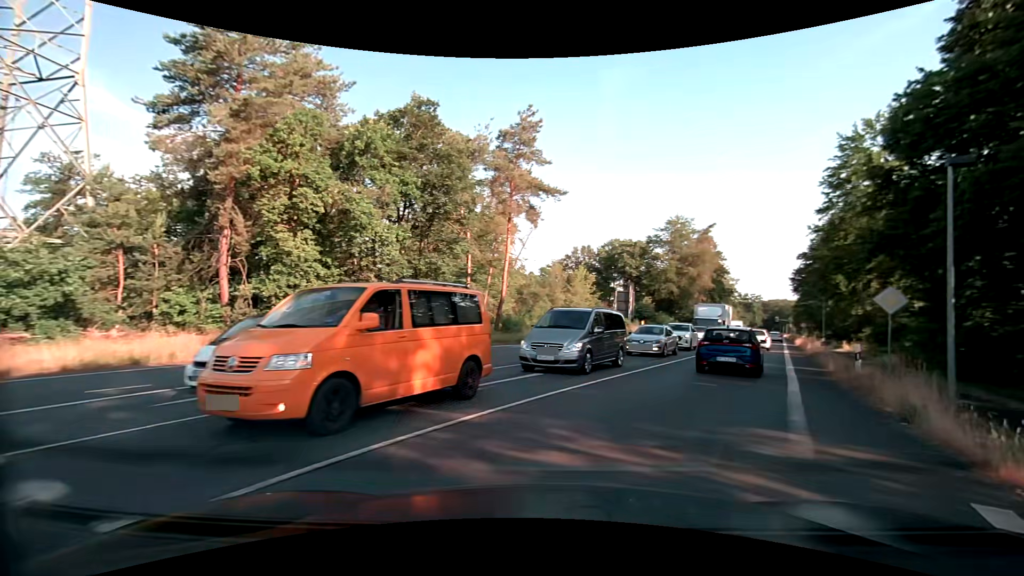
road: primary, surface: asphalt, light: Day
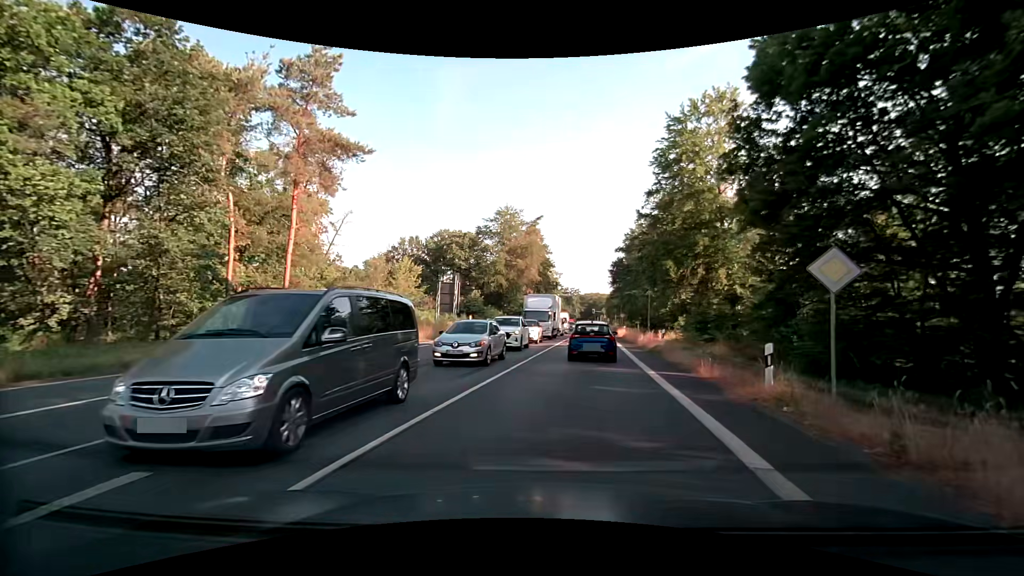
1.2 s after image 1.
(+1.5, +8.0) m; +19°
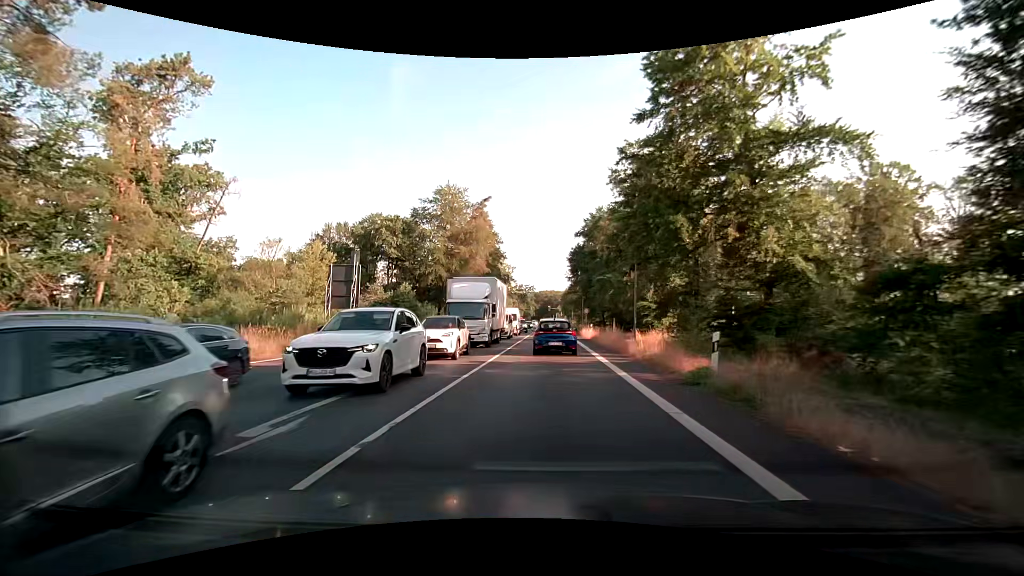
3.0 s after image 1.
(+1.0, +14.7) m; +5°
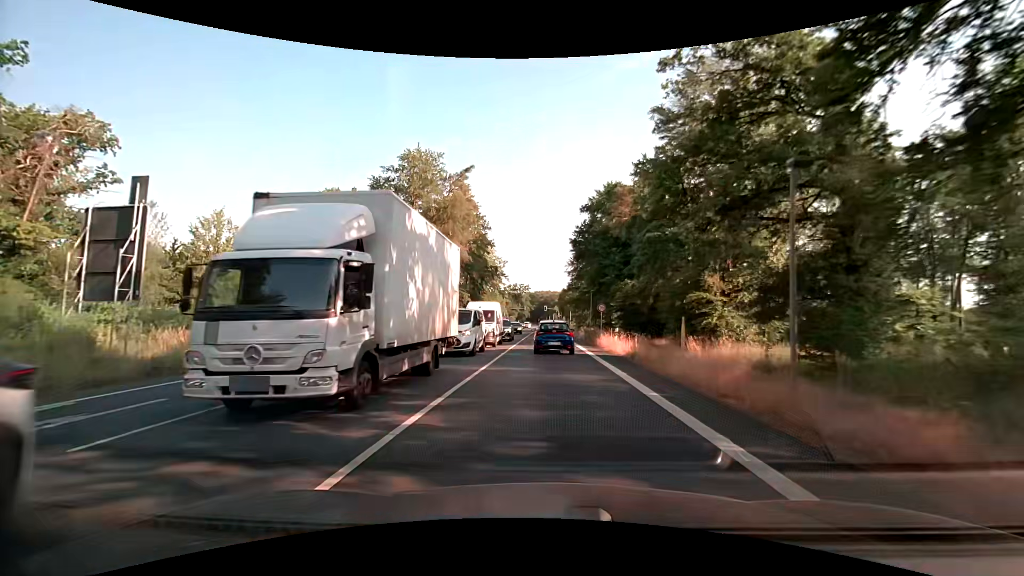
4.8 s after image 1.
(0.0, +18.0) m; 0°
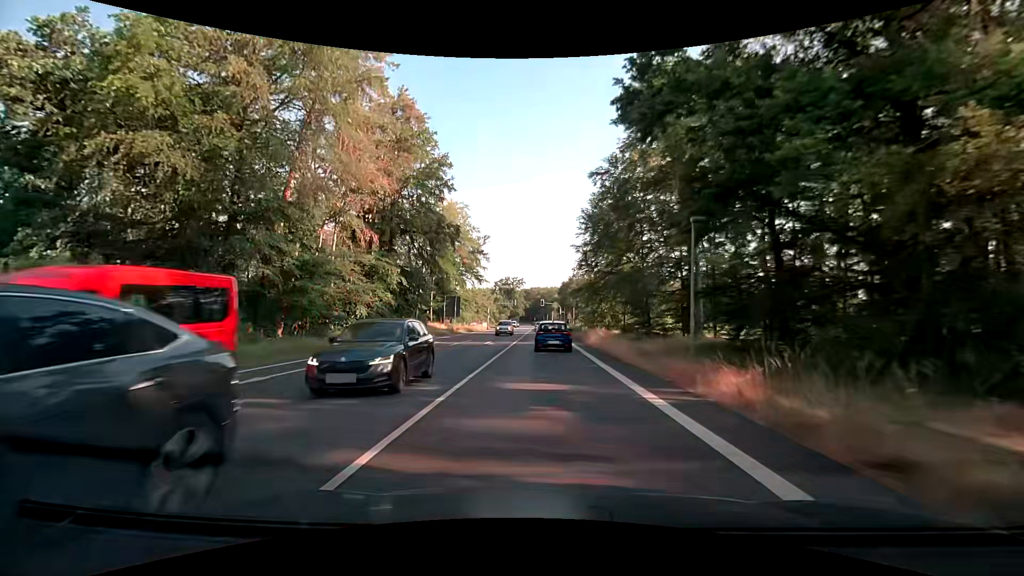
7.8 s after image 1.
(+0.3, +36.4) m; +1°
(0, +10) (0, +20) (0, +30) (0, +40) (0, +50) (0, +60) (0, +70) (0, +80) (-1, +90) (-1, +100) m
